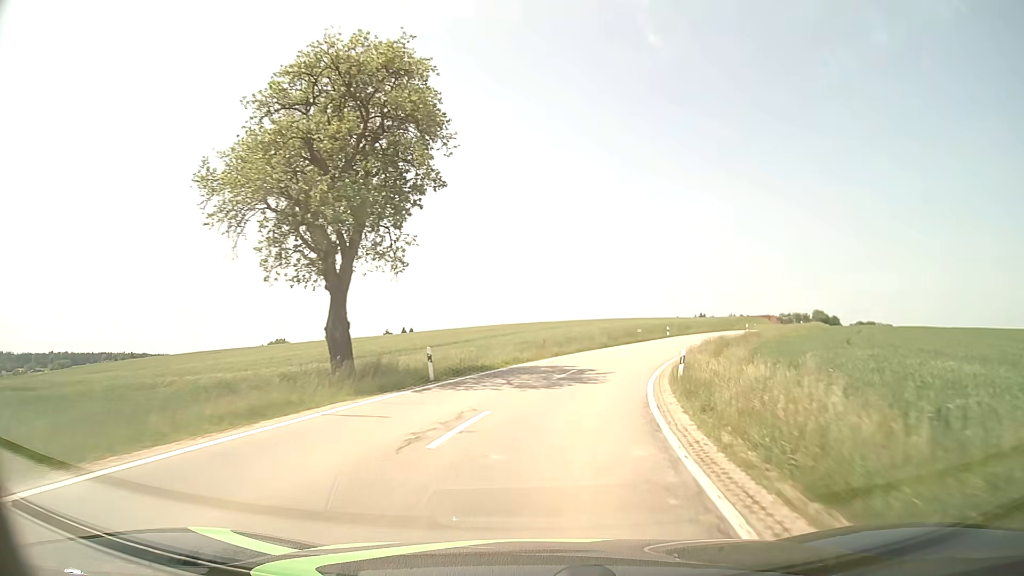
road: tertiary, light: Day
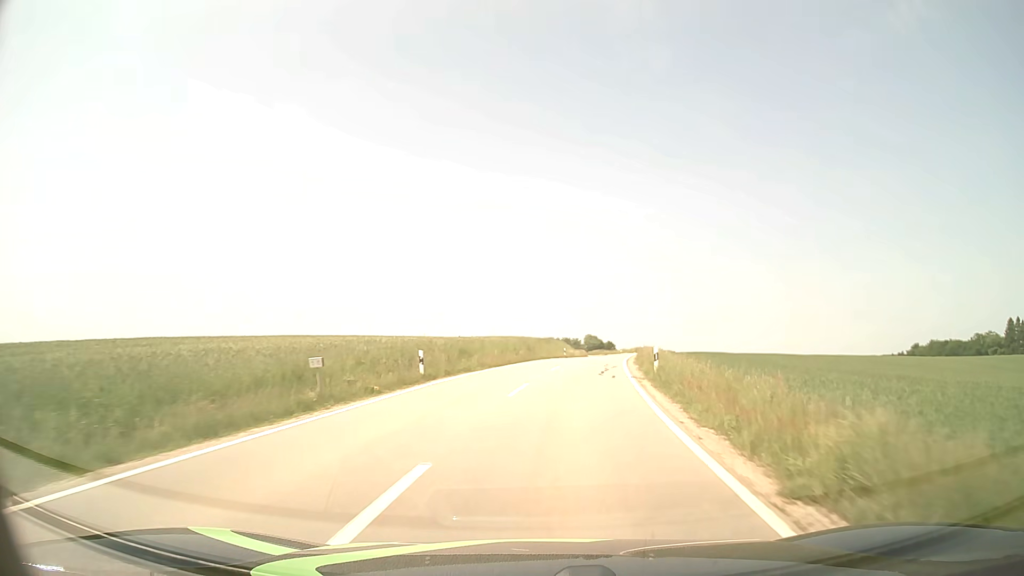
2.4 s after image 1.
(+7.5, +39.8) m; +21°
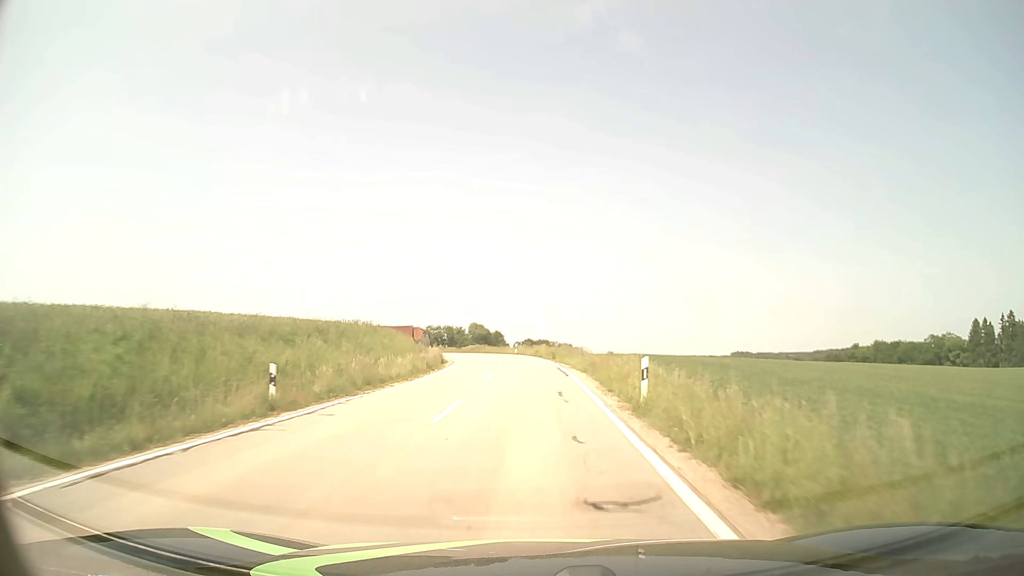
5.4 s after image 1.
(+6.2, +52.6) m; +10°
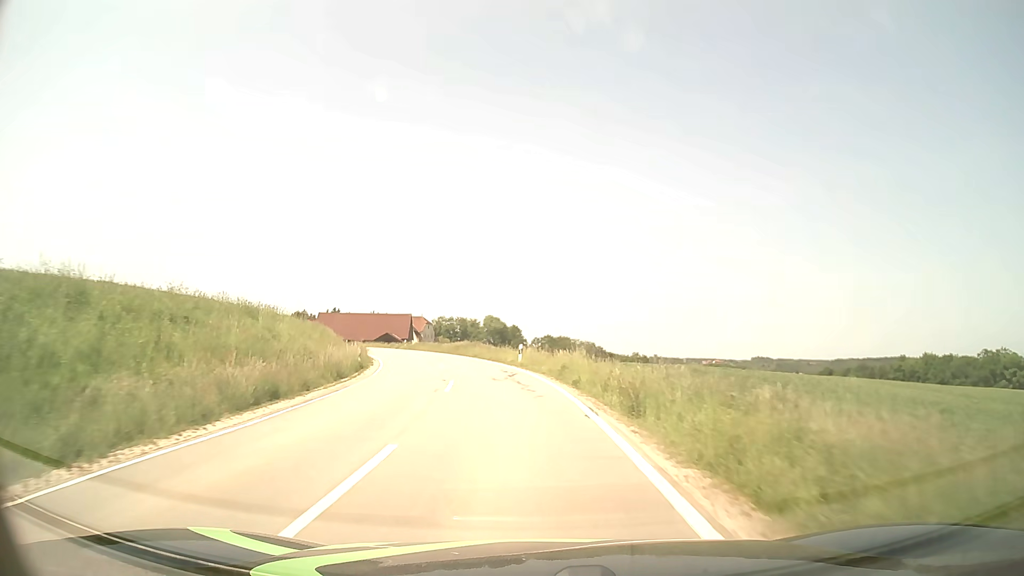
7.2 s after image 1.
(-0.1, +30.9) m; -2°
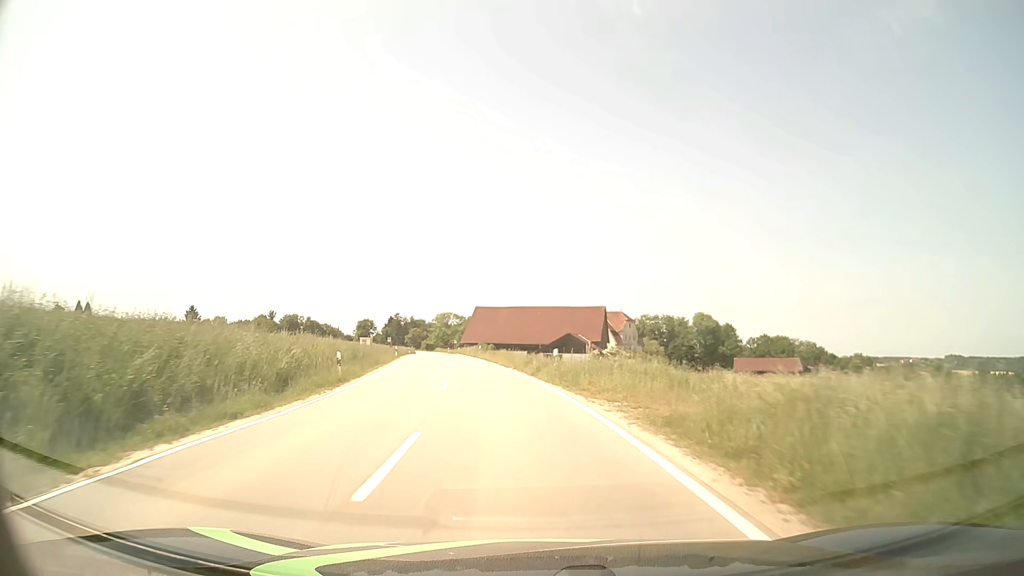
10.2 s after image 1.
(-6.8, +47.4) m; -17°
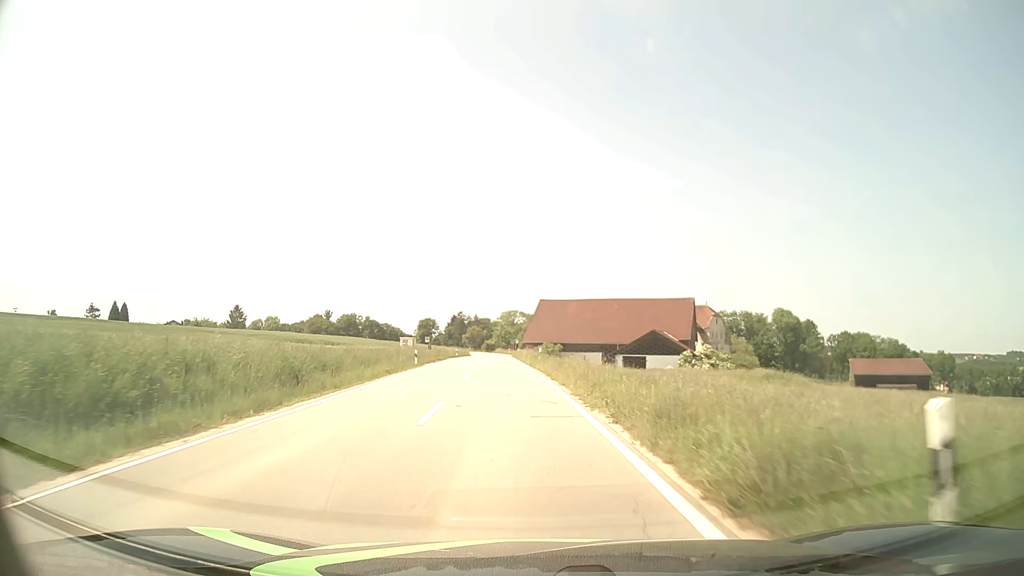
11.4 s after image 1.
(-0.8, +19.5) m; -5°
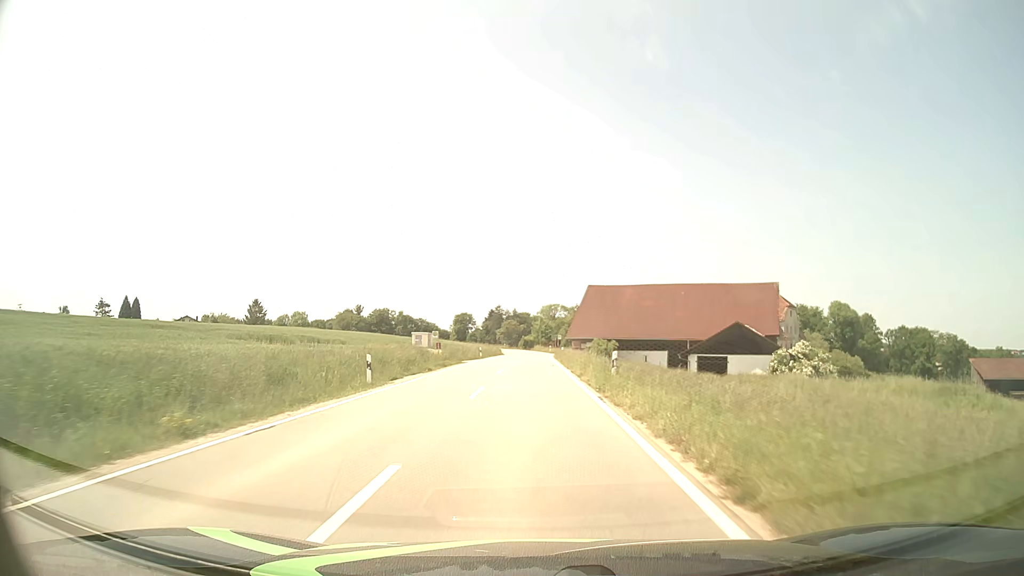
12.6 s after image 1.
(-0.8, +20.0) m; -4°
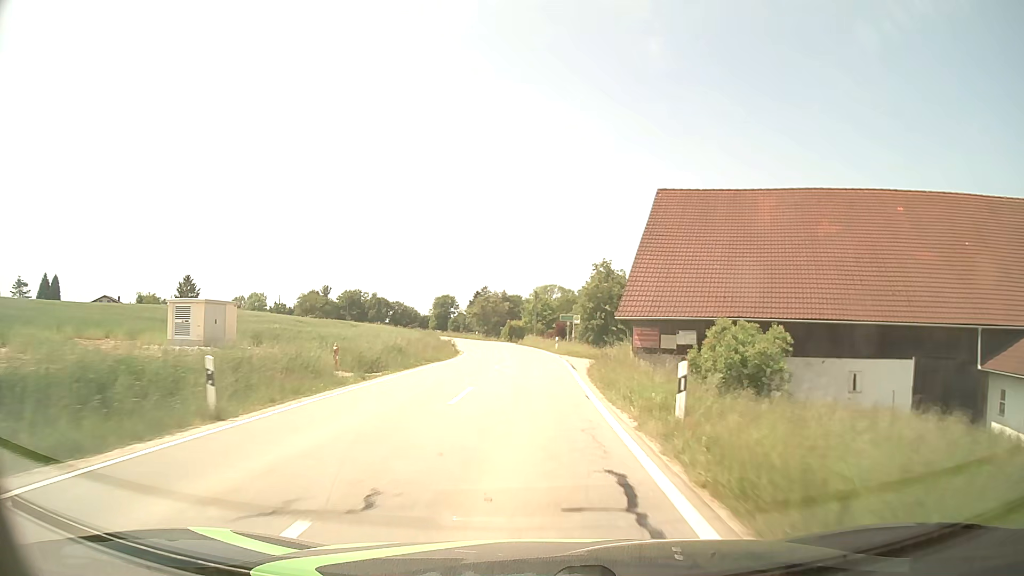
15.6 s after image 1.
(0.0, +51.1) m; 0°
(0, +10) (0, +20) (0, +30) (0, +40) (-1, +50) (-2, +60) (-5, +70) (-8, +79) (-12, +88) (-16, +97) m
